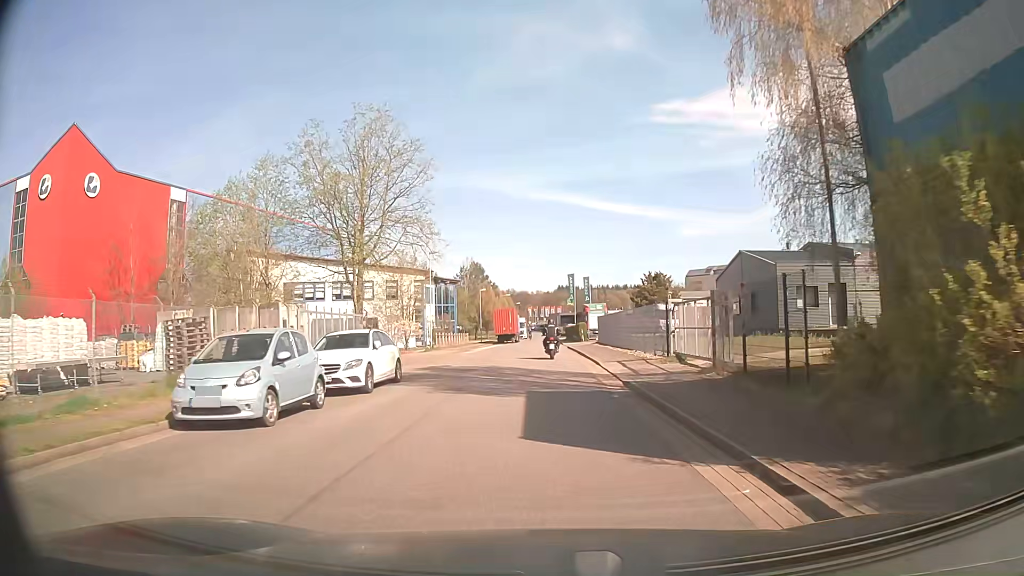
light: Day
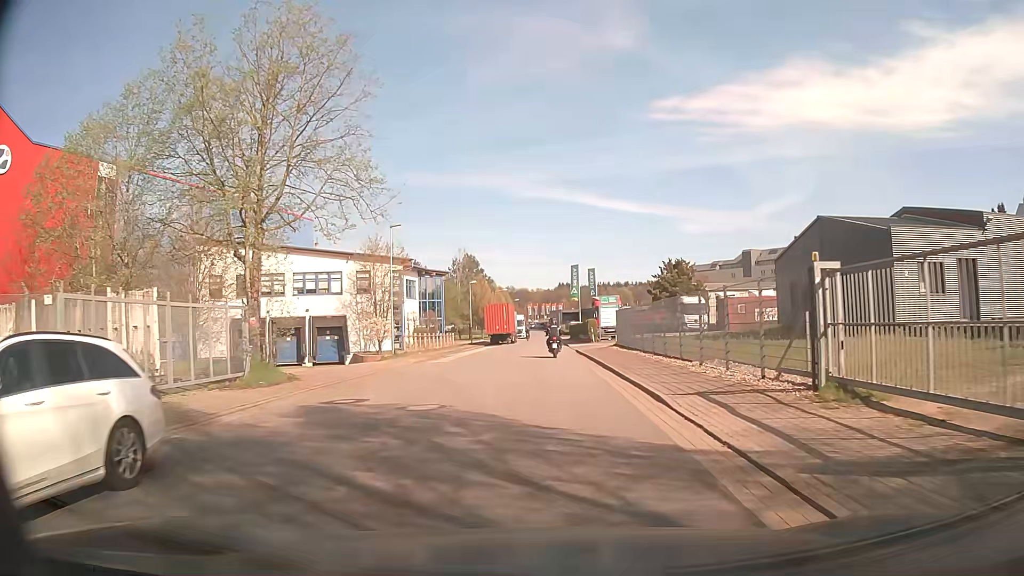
(0.0, +12.2) m; 0°
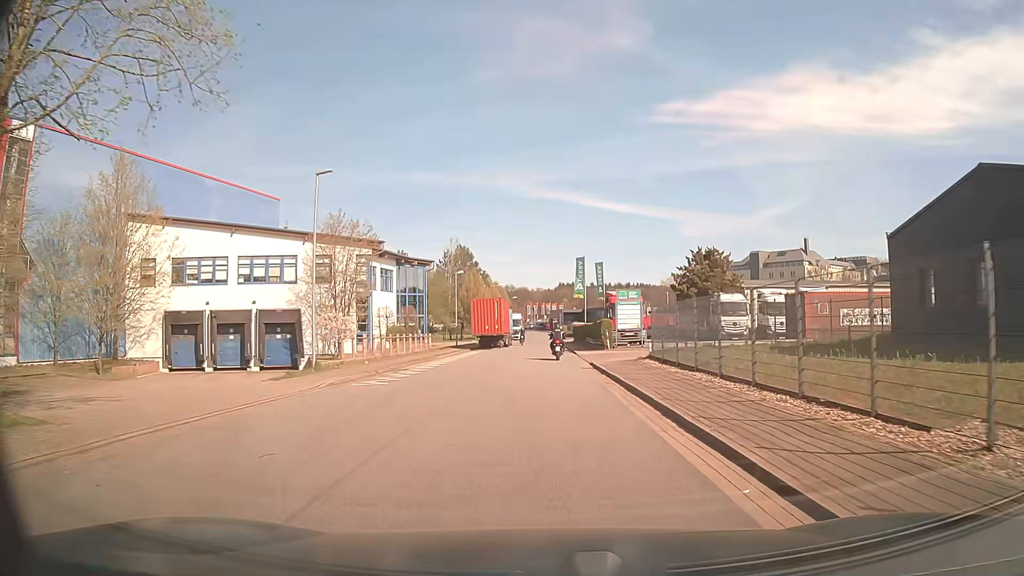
(+0.1, +12.1) m; +1°
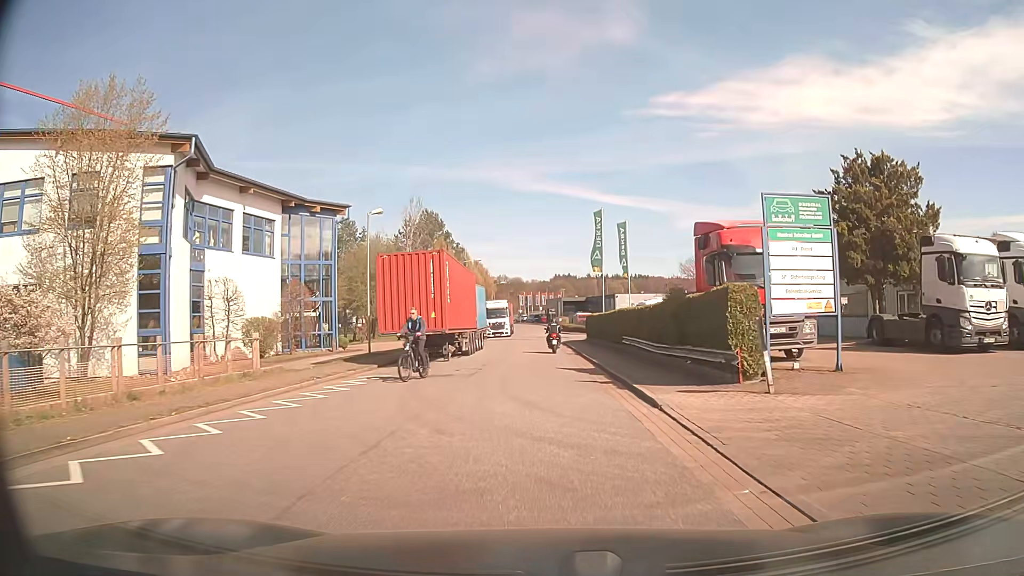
(+0.1, +29.0) m; 0°
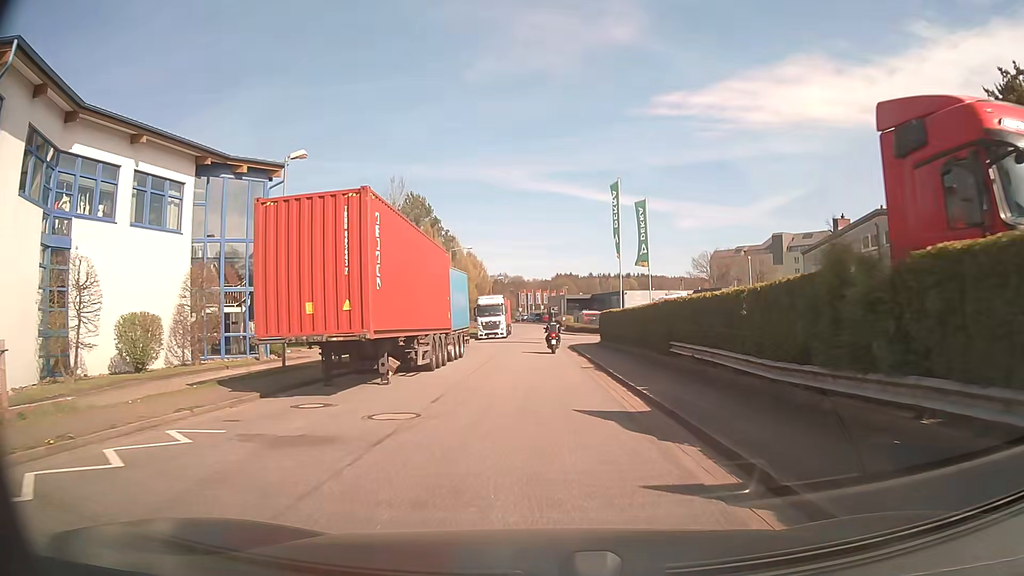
(0.0, +10.6) m; 0°
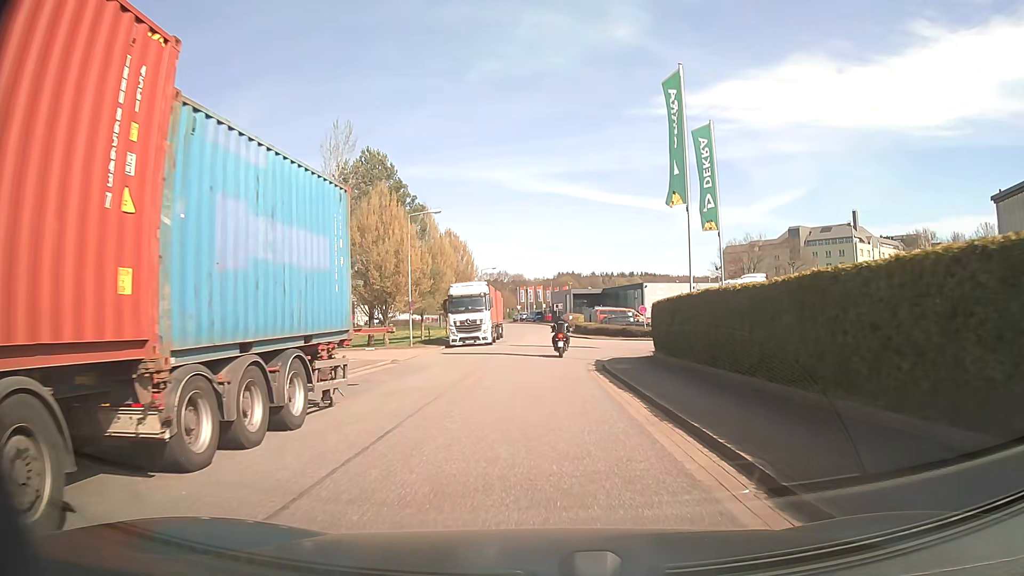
(0.0, +19.4) m; 0°
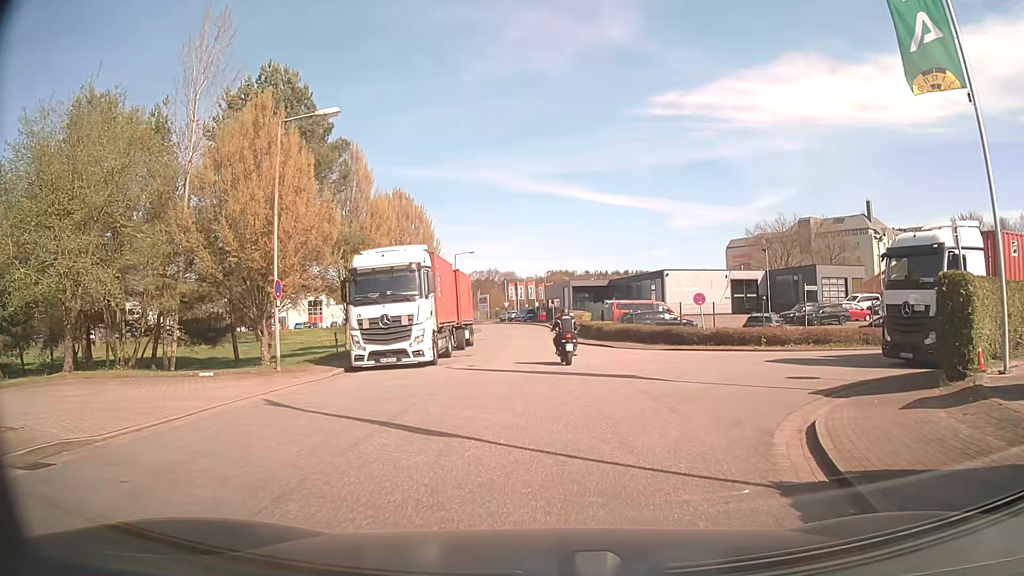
(+0.2, +19.8) m; +1°
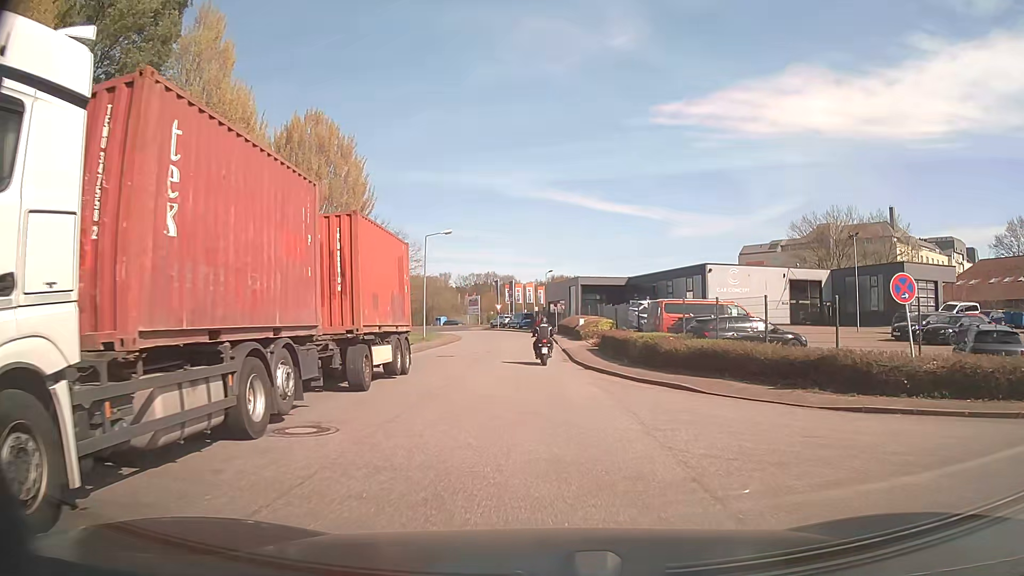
(-0.1, +18.3) m; 0°
(0, +10) (0, +20) (0, +30) (0, +40) (-1, +50) (-2, +60) (-4, +70) (-8, +79) (-11, +88) (-8, +98) m
